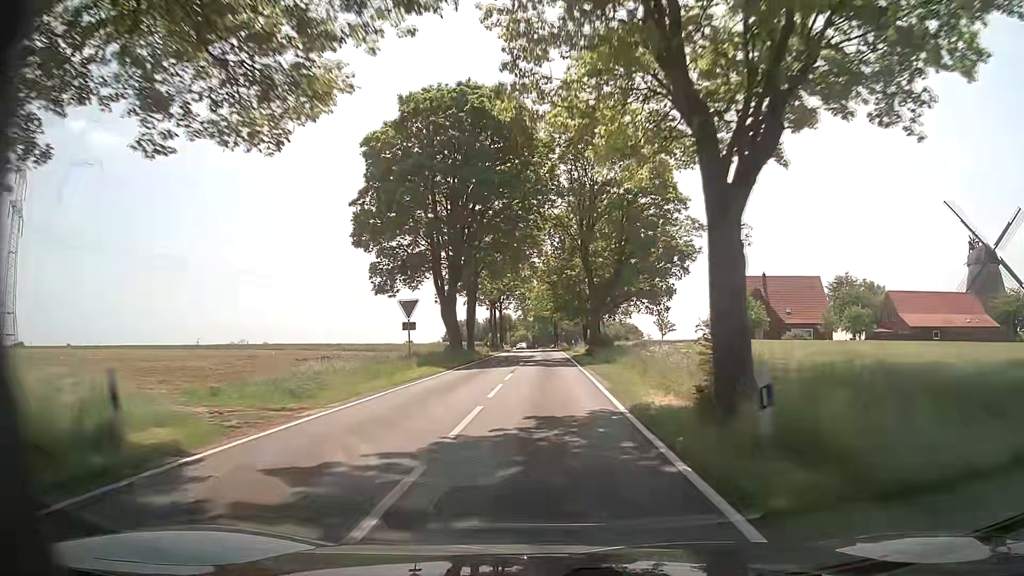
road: tertiary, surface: asphalt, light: Day
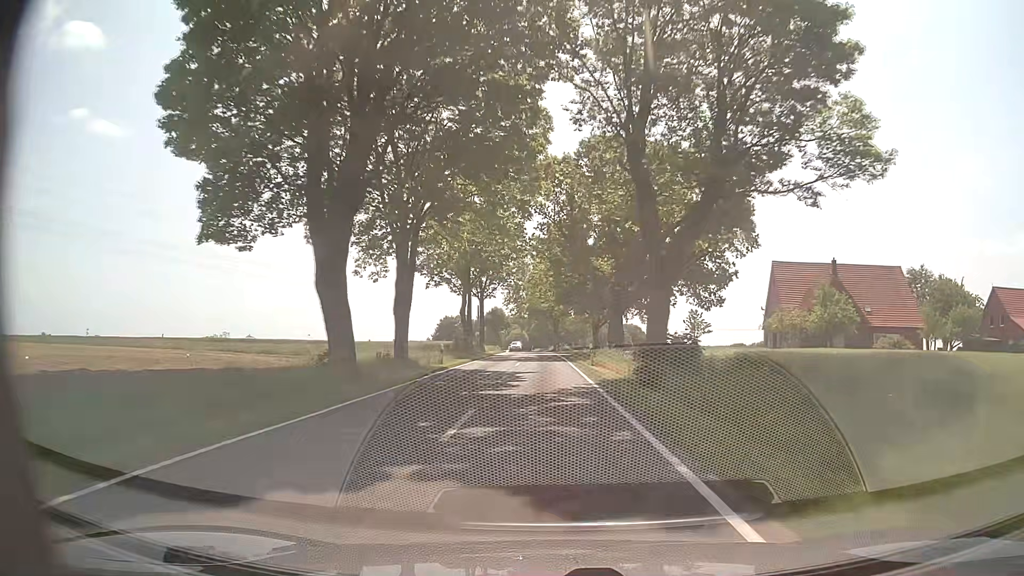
(0.0, +24.6) m; 0°
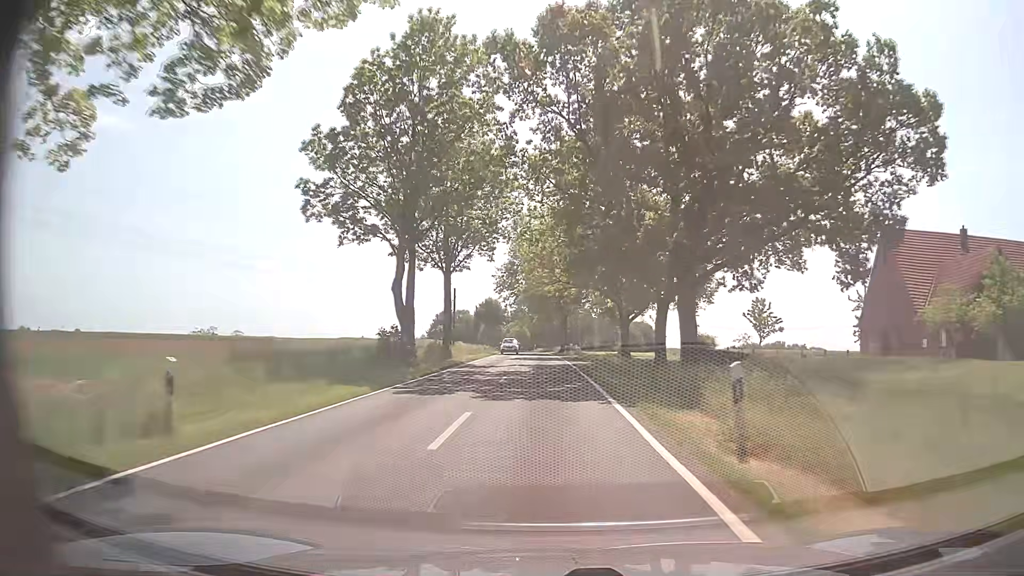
(-0.1, +24.5) m; -1°
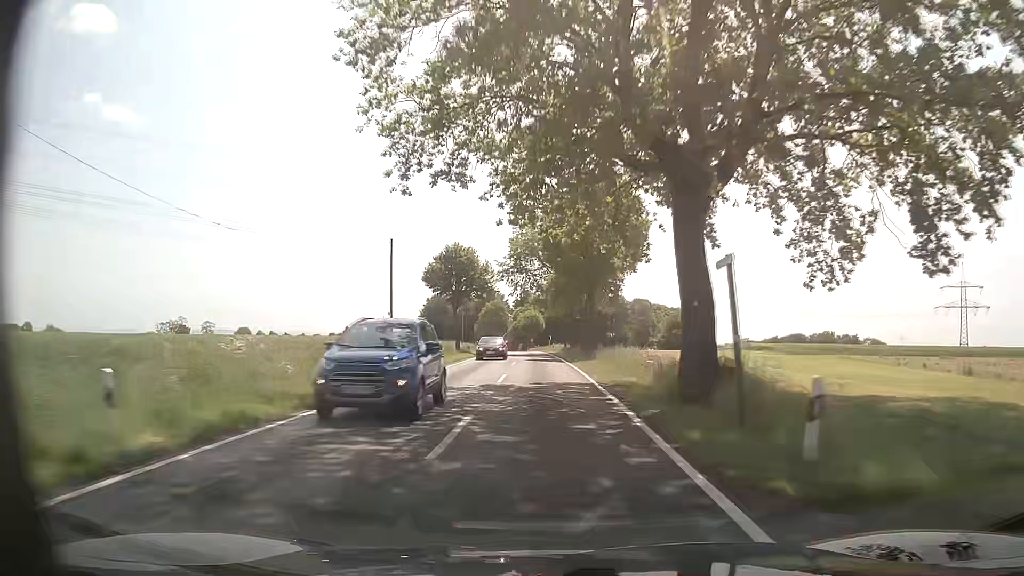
(-0.2, +60.4) m; -1°
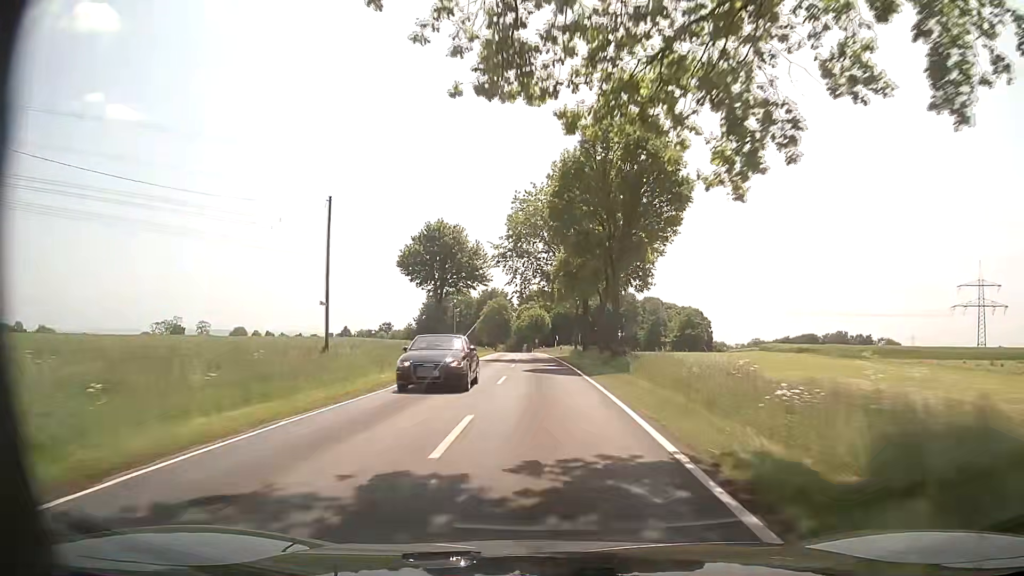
(-0.1, +11.9) m; -1°
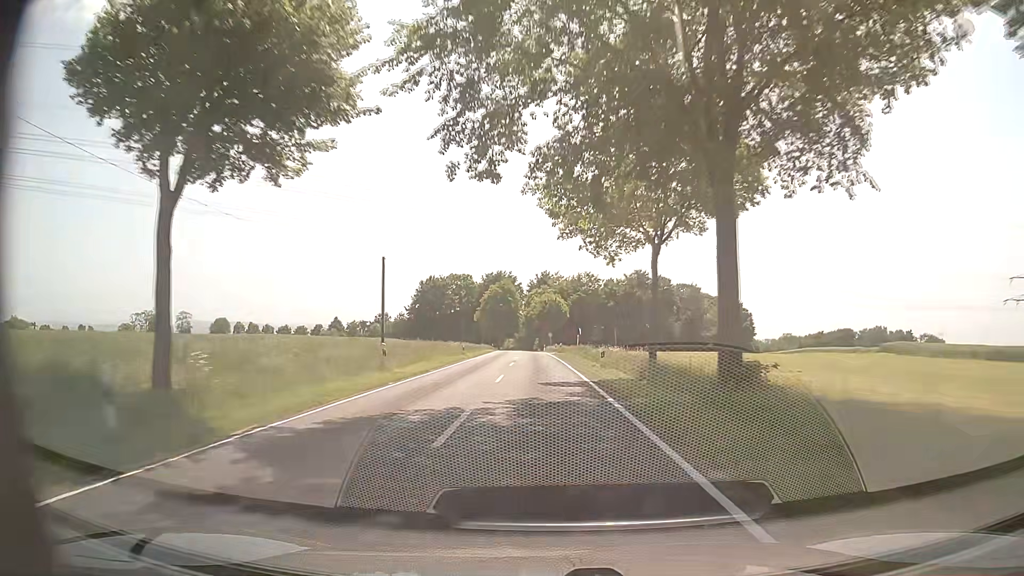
(-0.3, +35.1) m; -1°
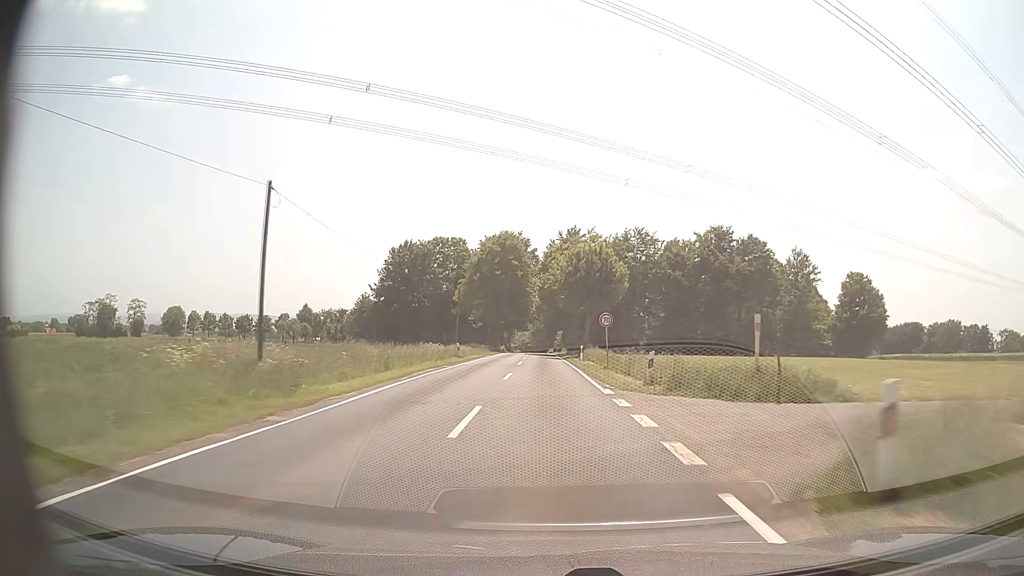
(-1.0, +59.2) m; -2°
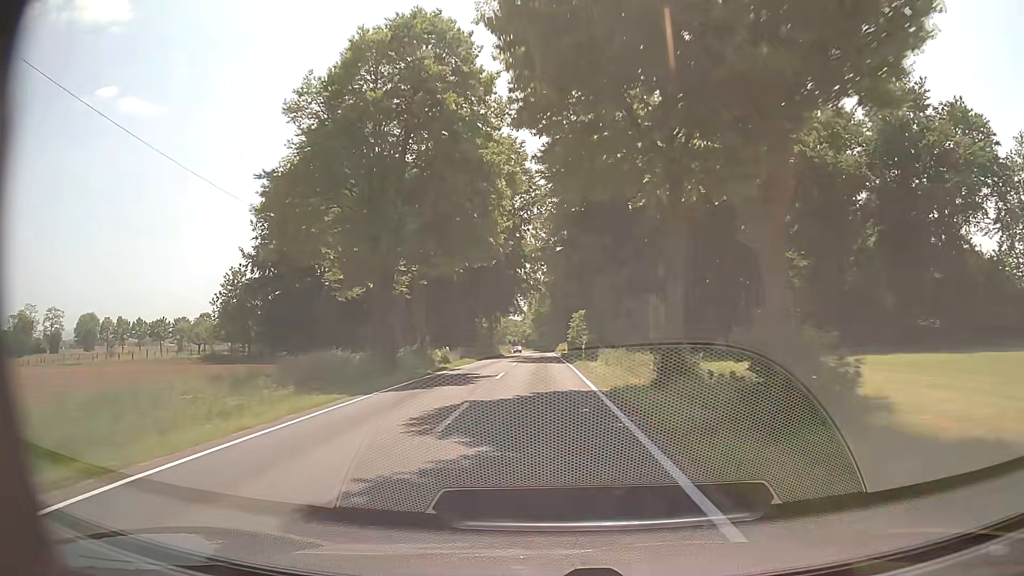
(-0.2, +59.3) m; -1°
(0, +10) (0, +20) (0, +30) (0, +40) (0, +50) (0, +60) (0, +70) (0, +80) (0, +90) (0, +100) m
